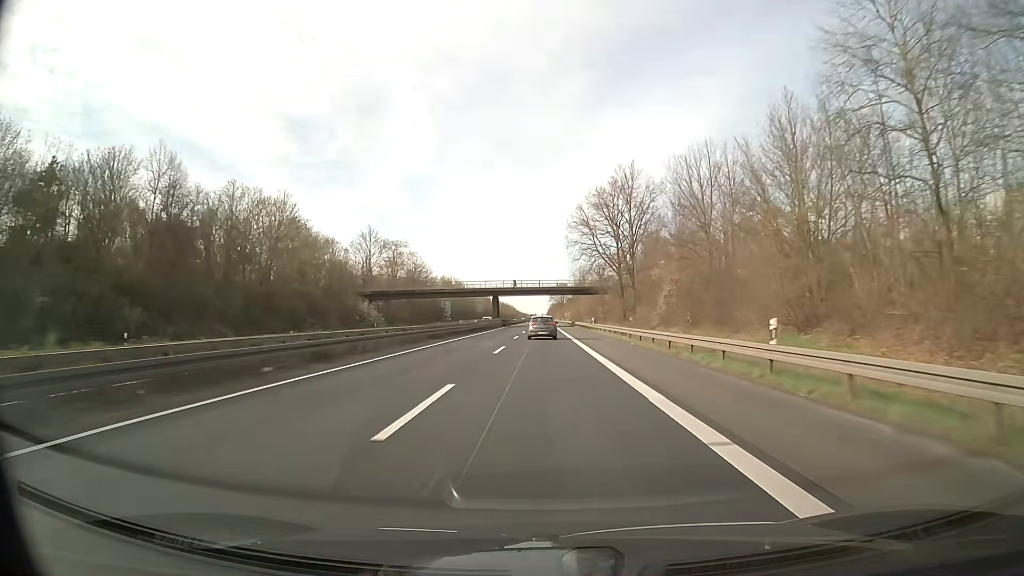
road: trunk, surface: asphalt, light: Day
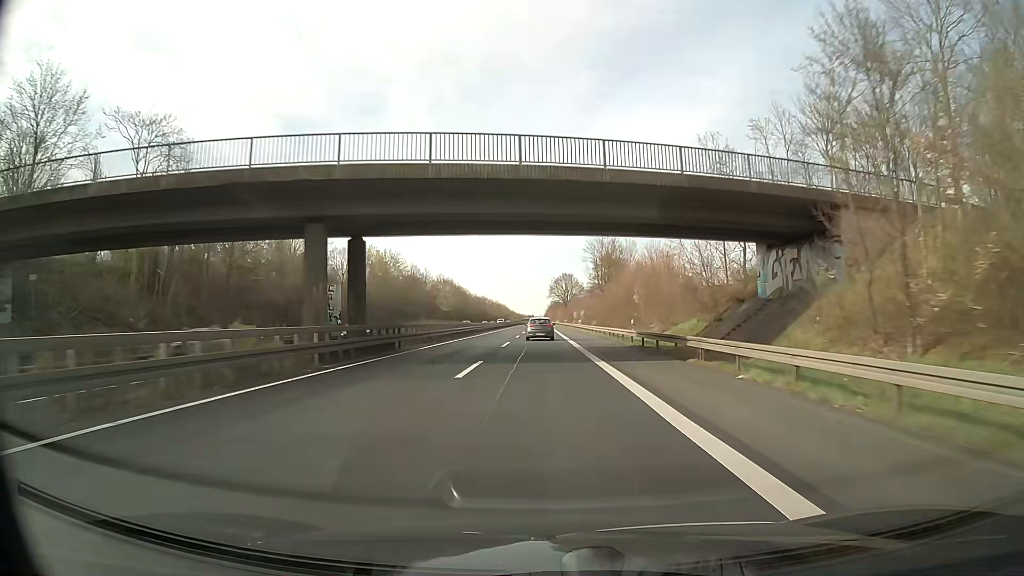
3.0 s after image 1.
(+0.3, +82.1) m; 0°
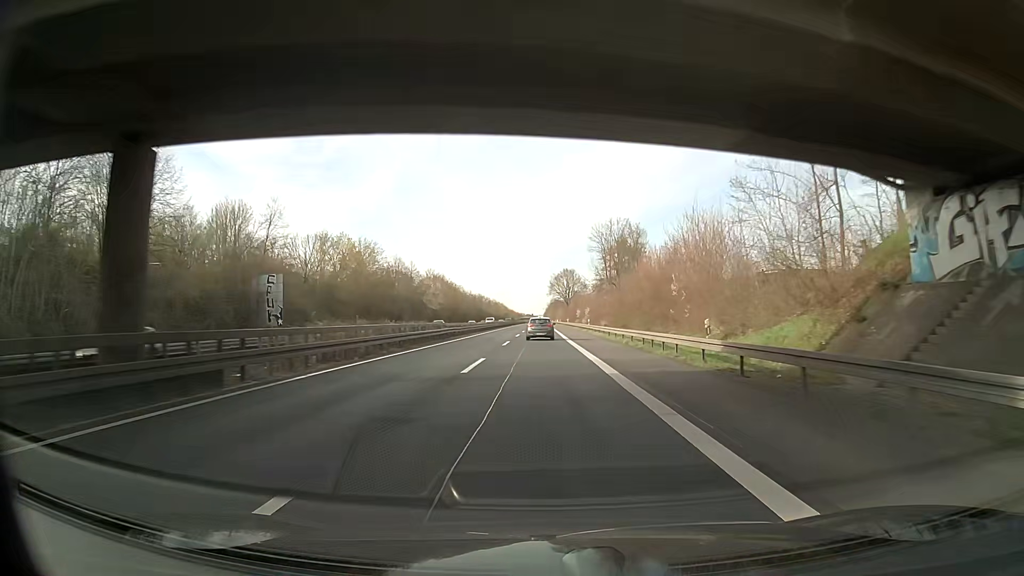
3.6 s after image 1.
(0.0, +16.5) m; 0°
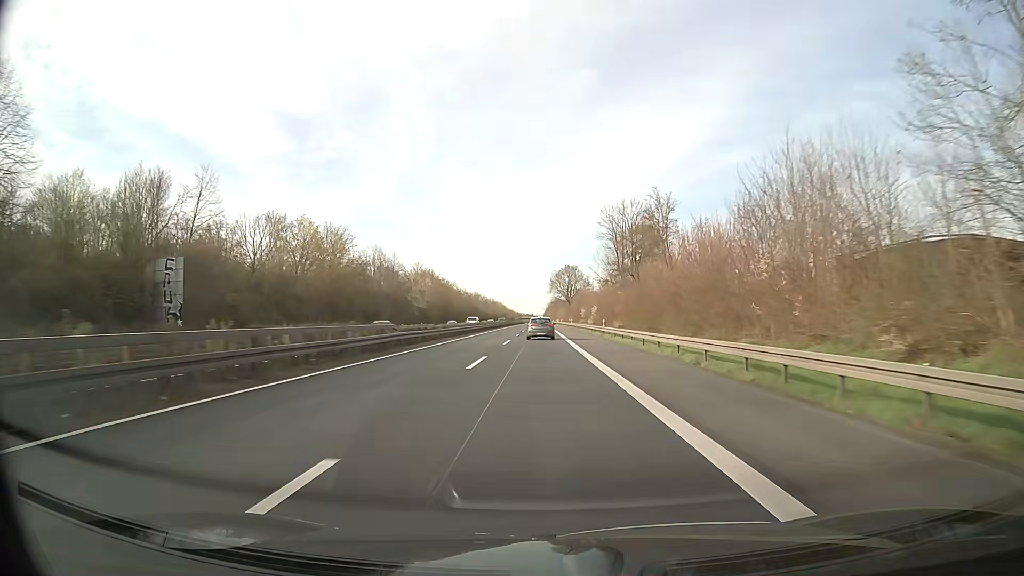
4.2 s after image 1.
(+0.1, +16.6) m; +1°
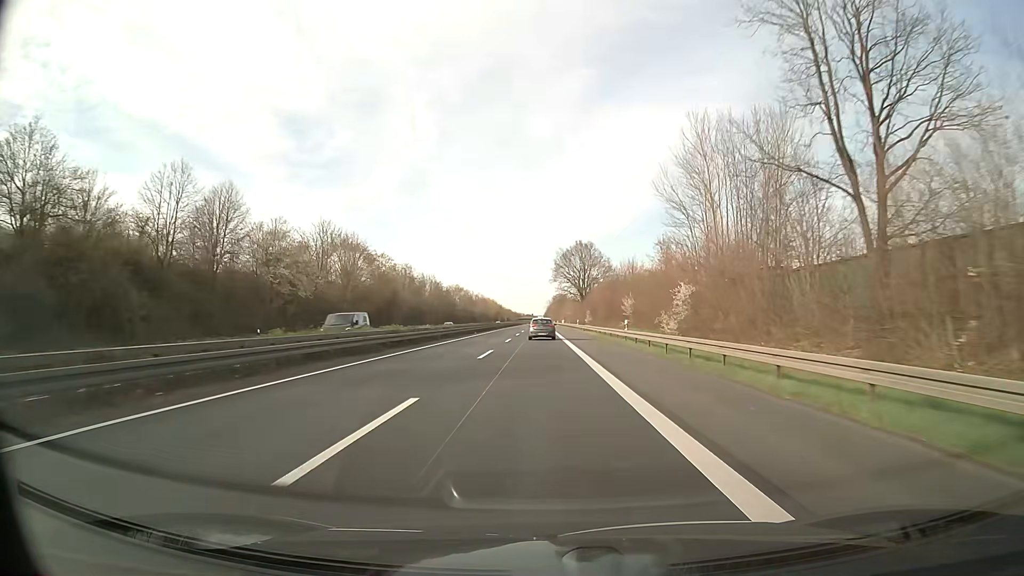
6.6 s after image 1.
(-0.8, +67.1) m; -1°
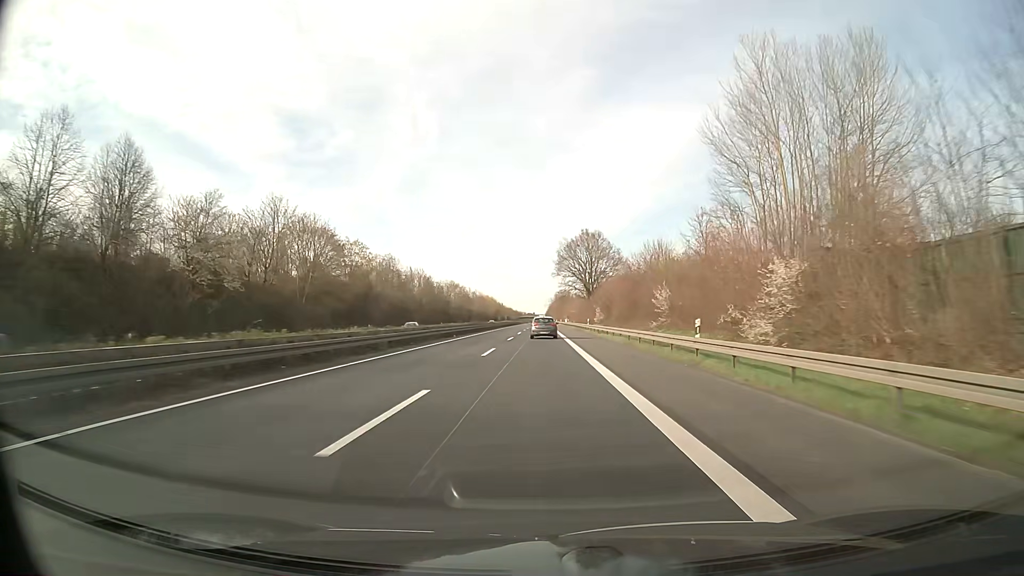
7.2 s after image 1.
(0.0, +16.9) m; 0°
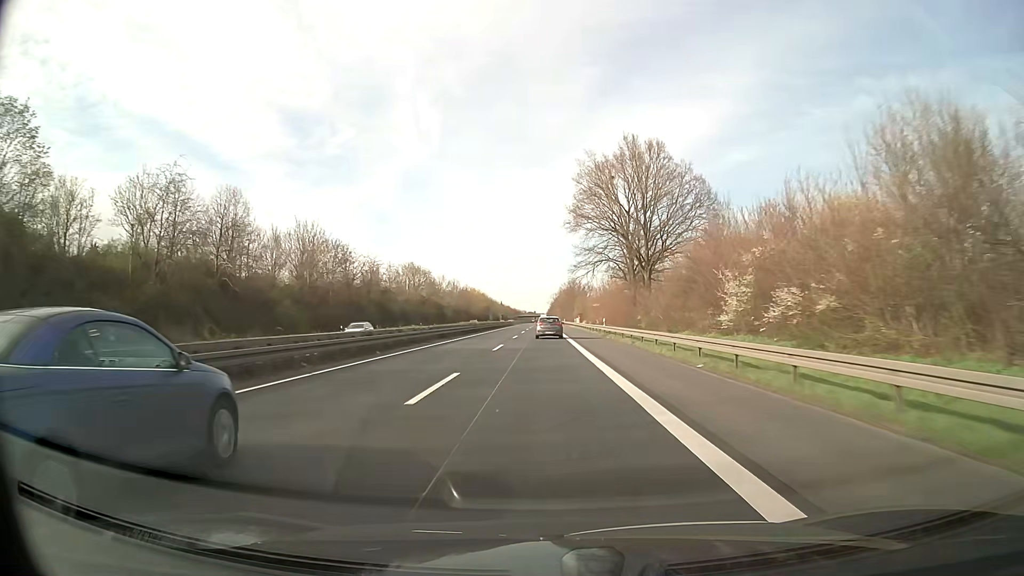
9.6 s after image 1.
(0.0, +68.2) m; 0°
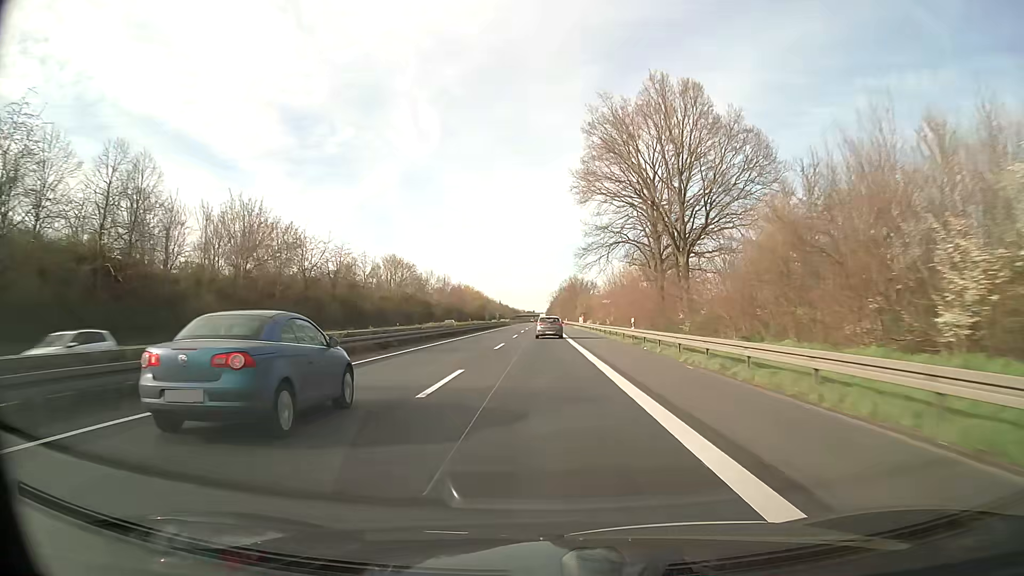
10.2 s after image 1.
(0.0, +17.1) m; 0°
(0, +10) (0, +20) (0, +30) (0, +40) (0, +50) (0, +60) (0, +70) (0, +80) (0, +90) (0, +100) m
